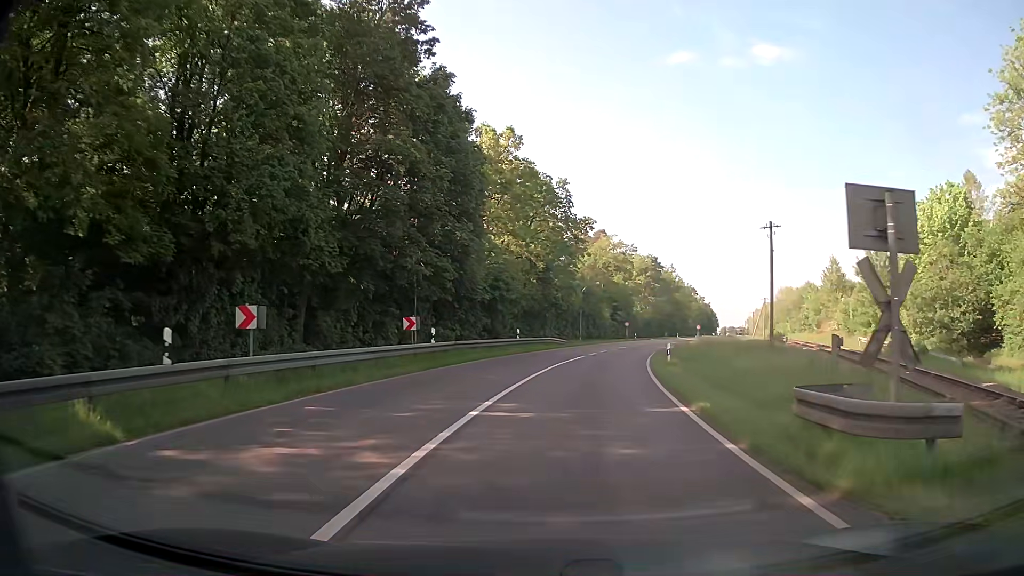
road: secondary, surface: asphalt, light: Day
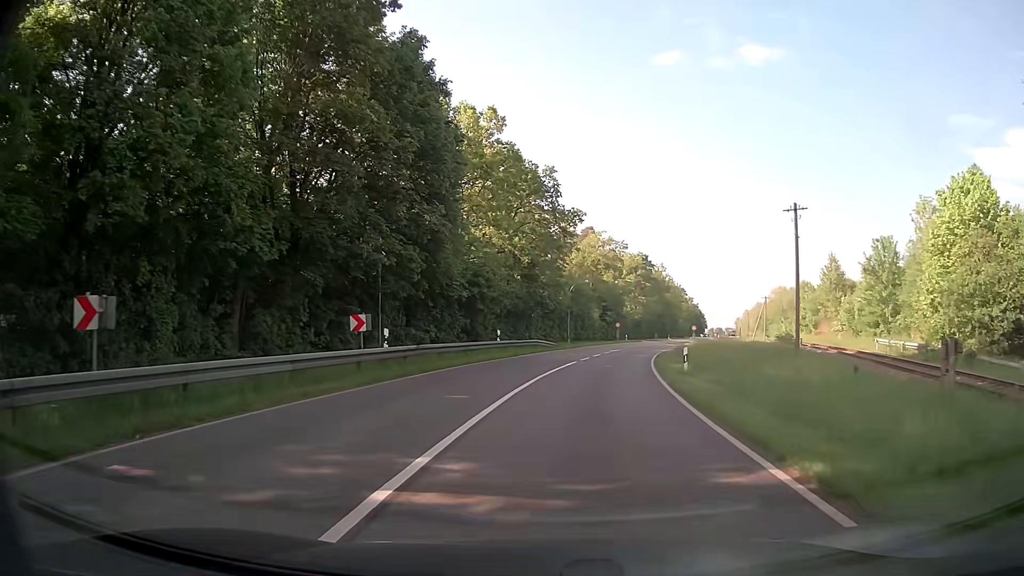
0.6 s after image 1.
(+0.1, +5.6) m; +1°
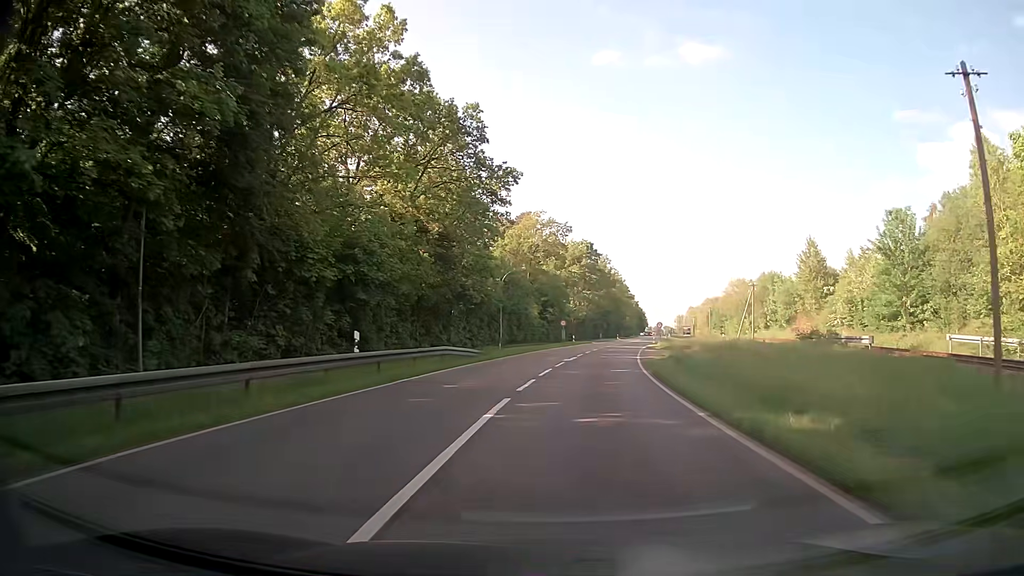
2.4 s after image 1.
(+0.8, +17.7) m; +6°
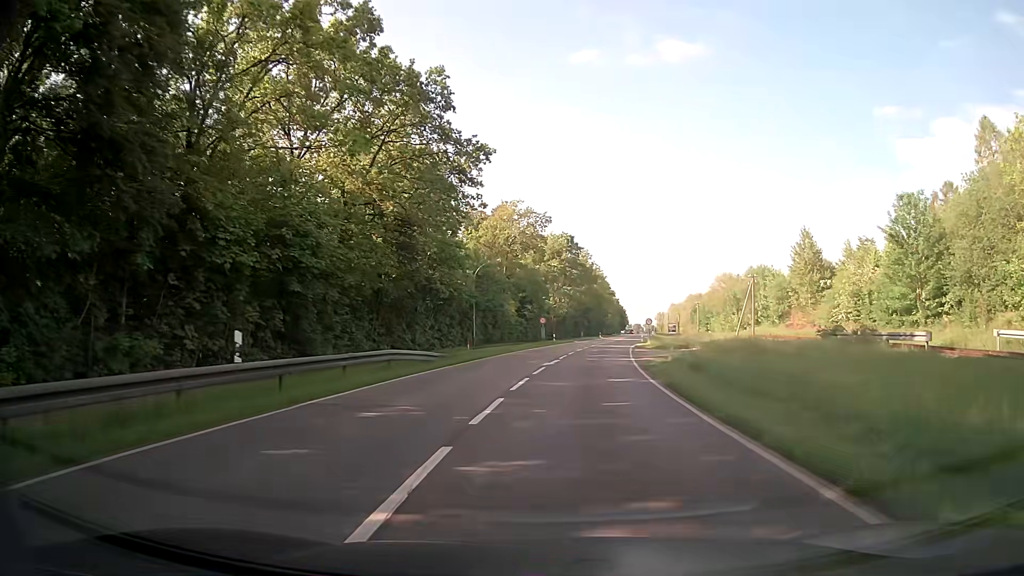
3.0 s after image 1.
(+0.1, +6.2) m; +1°
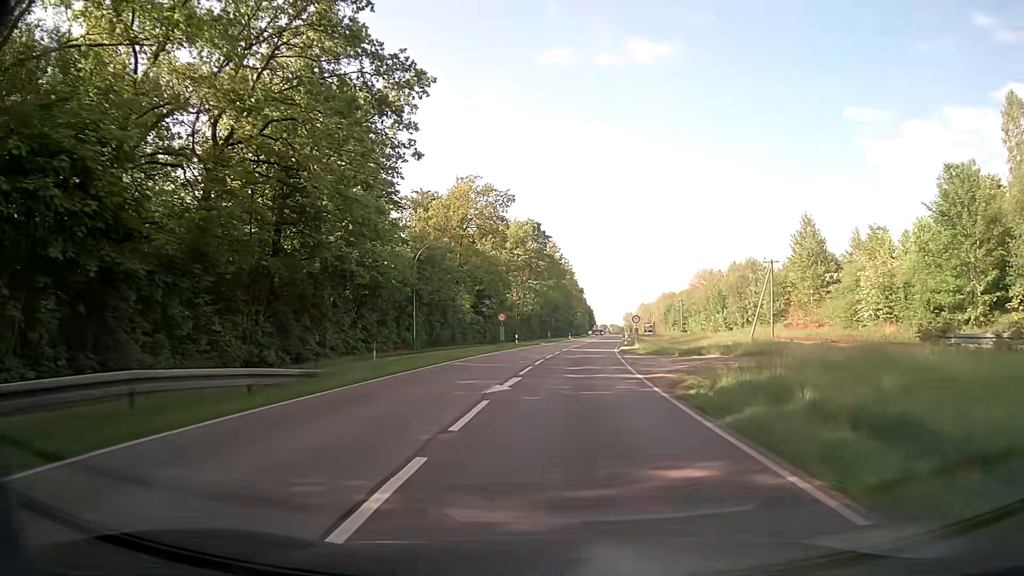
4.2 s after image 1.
(+0.4, +12.9) m; +3°
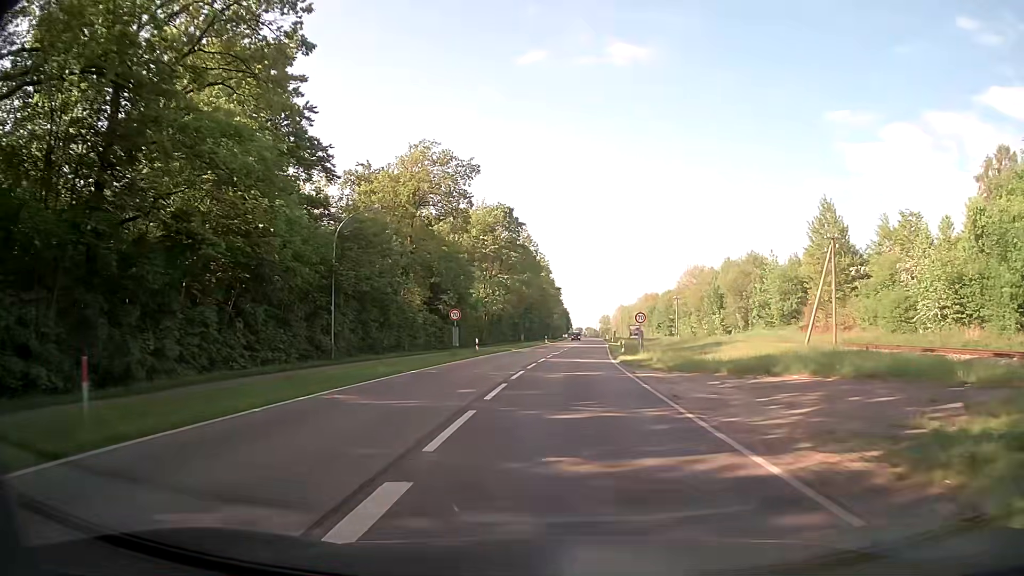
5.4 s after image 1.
(+0.2, +13.5) m; +3°
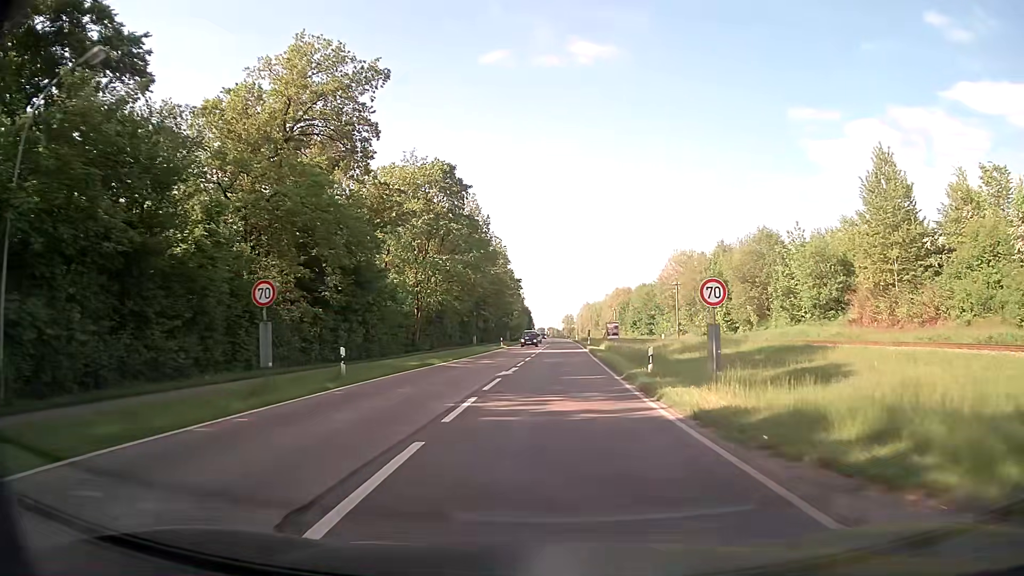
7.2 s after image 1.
(+0.4, +21.3) m; +2°
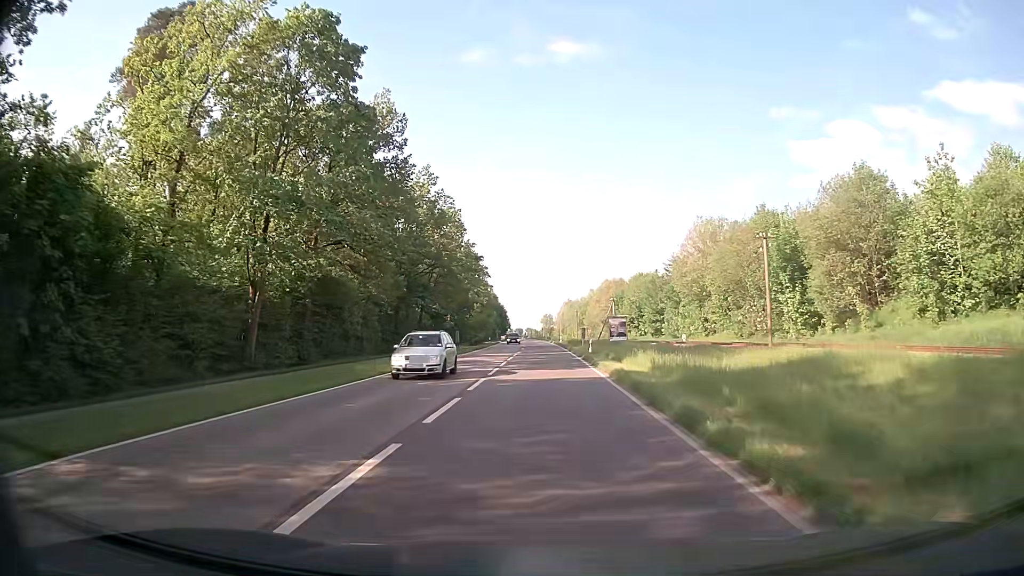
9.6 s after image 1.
(+0.7, +30.2) m; +2°
(0, +10) (0, +20) (0, +30) (0, +40) (0, +50) (0, +60) (0, +70) (-1, +80) (-1, +90) (-1, +100) m
